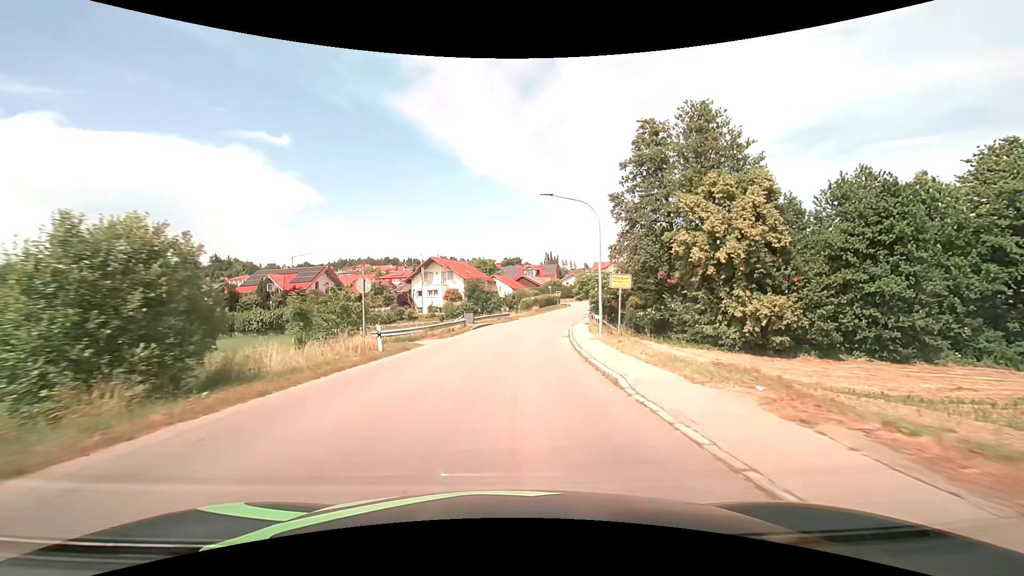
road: tertiary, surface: asphalt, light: Day
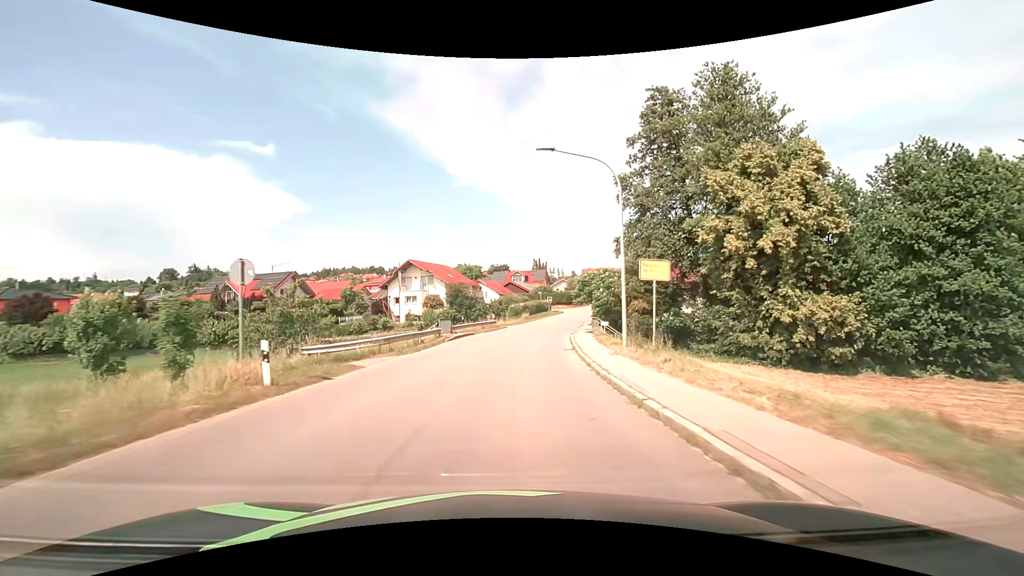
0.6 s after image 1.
(+0.1, +7.6) m; +1°
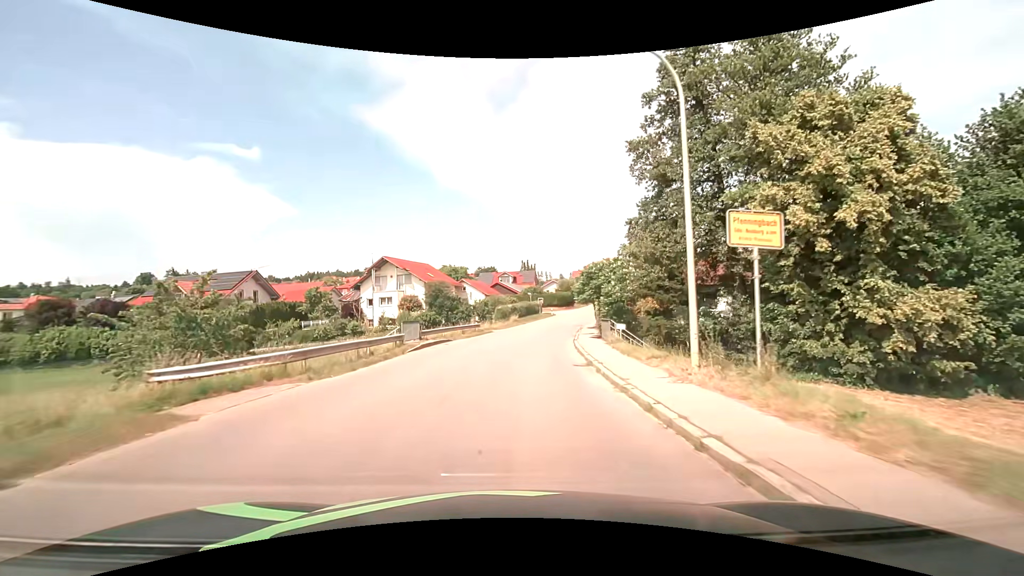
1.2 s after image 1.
(+0.1, +7.5) m; +1°
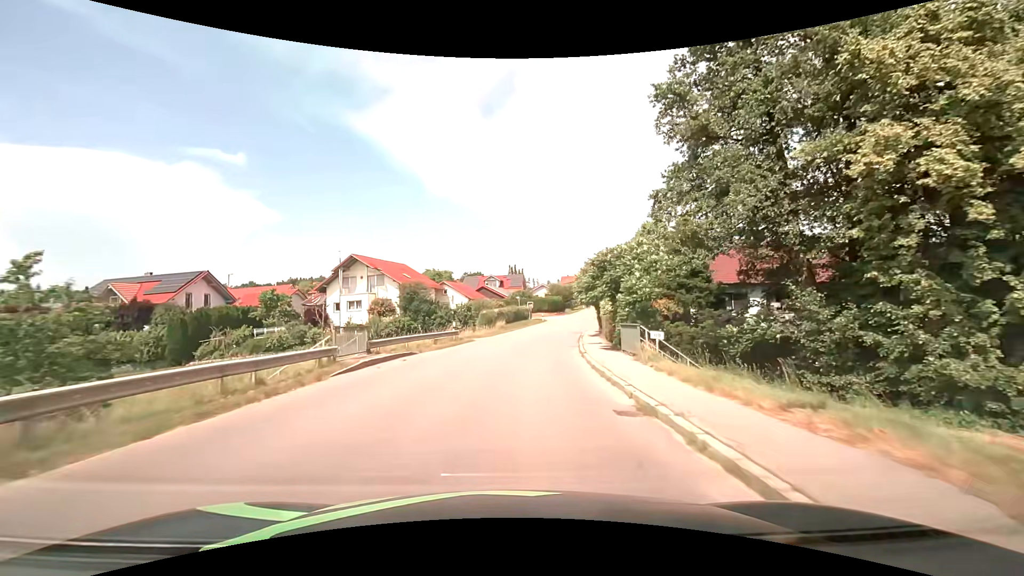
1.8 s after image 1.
(+0.1, +7.5) m; +1°
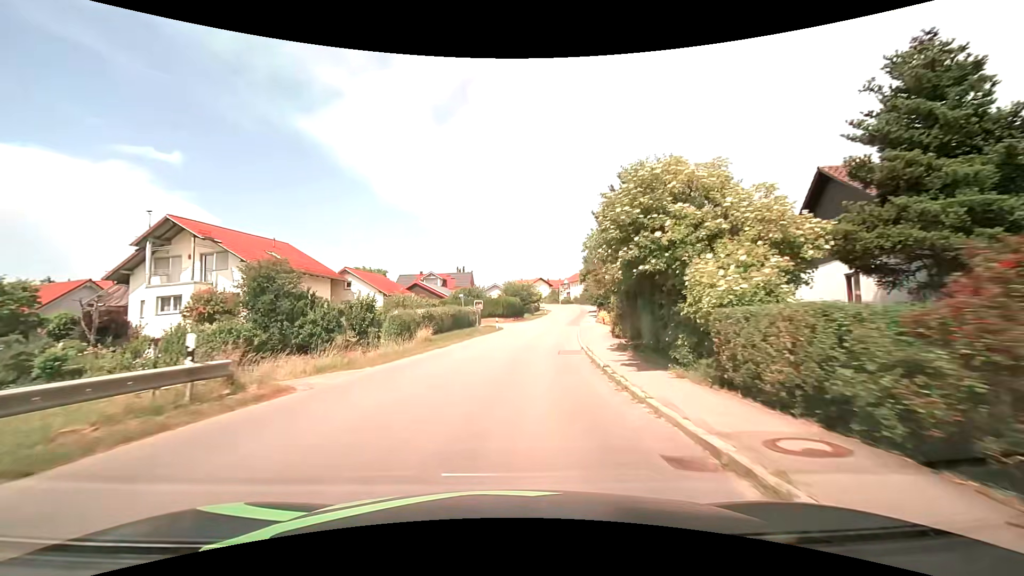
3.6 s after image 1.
(+1.1, +22.4) m; +6°
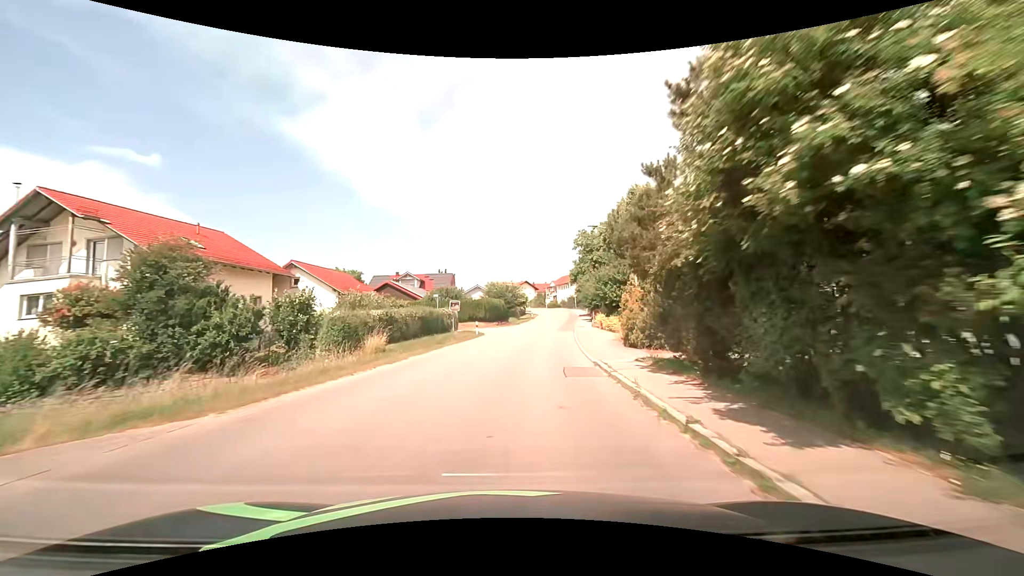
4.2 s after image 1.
(+0.1, +7.5) m; +2°
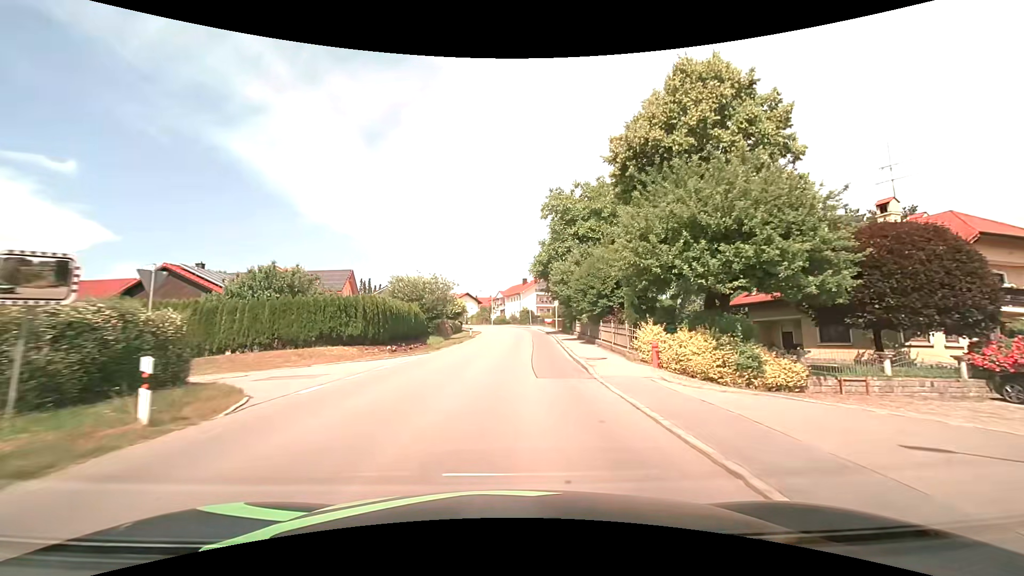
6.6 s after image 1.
(+1.9, +30.2) m; +7°
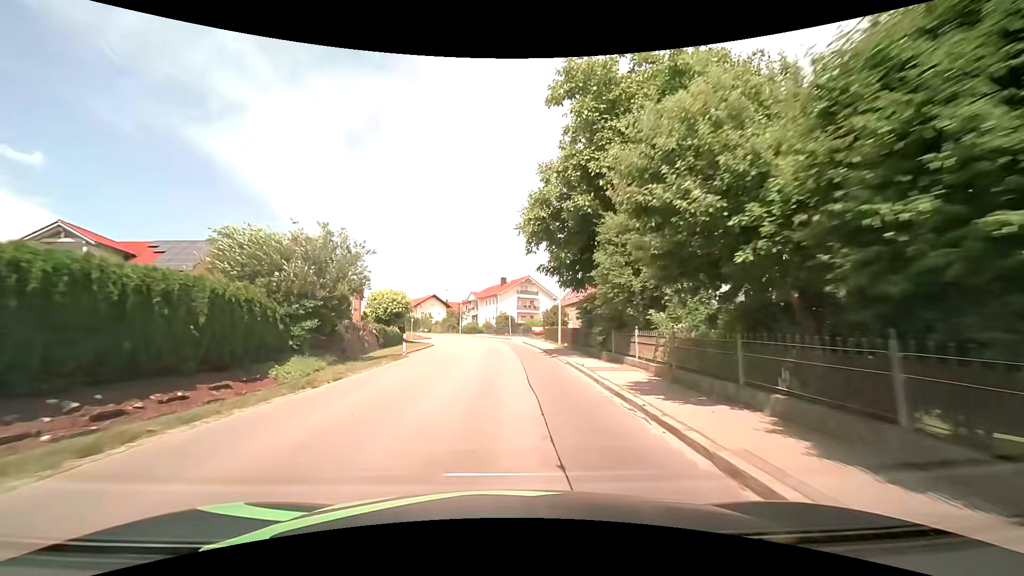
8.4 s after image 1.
(+0.5, +22.8) m; +3°
(0, +10) (0, +20) (0, +30) (0, +40) (-1, +50) (-3, +60) (-6, +69) (-9, +79) (-13, +88) (-18, +97) m
